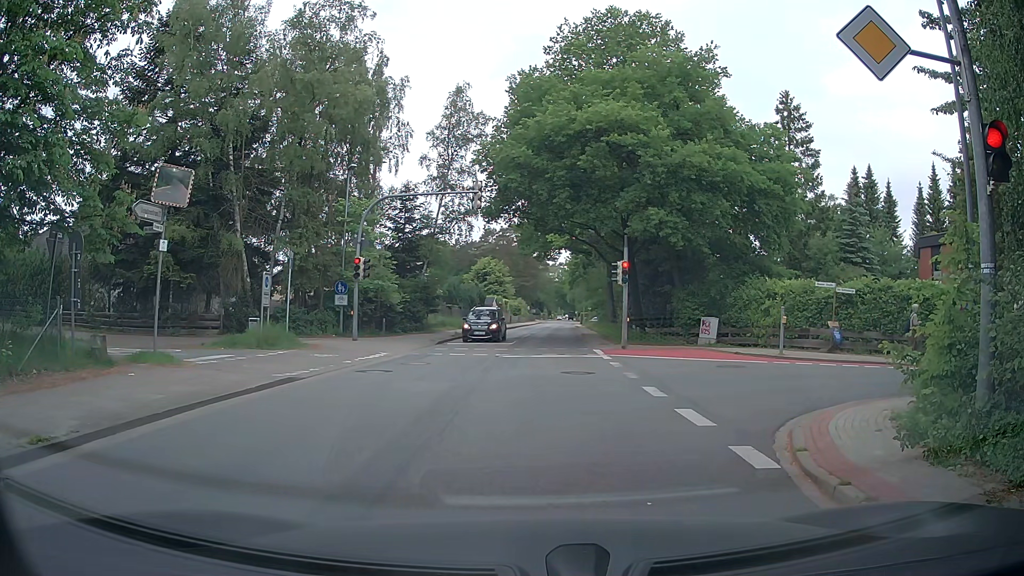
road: tertiary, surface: asphalt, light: Day
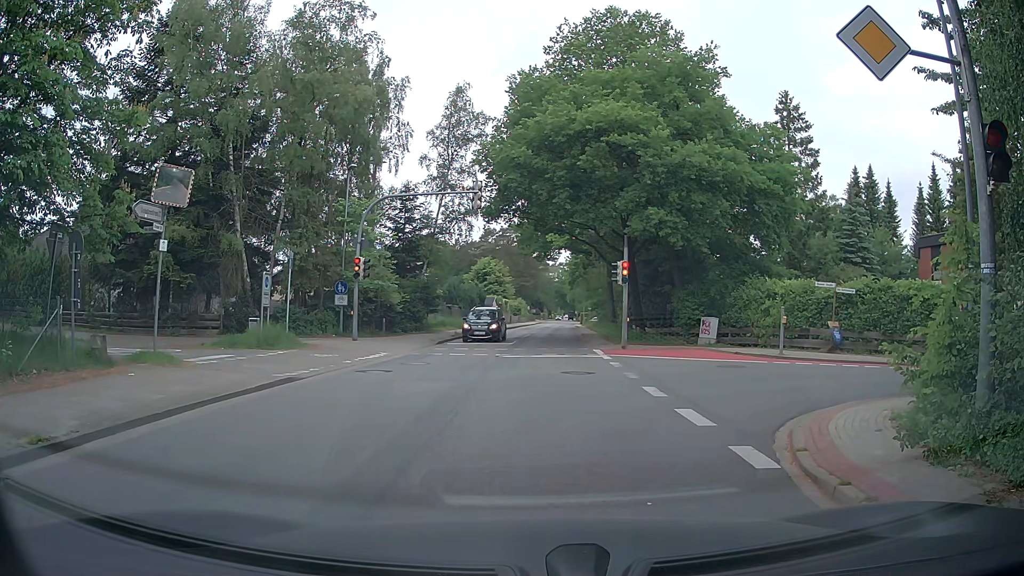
(0.0, 0.0) m; 0°
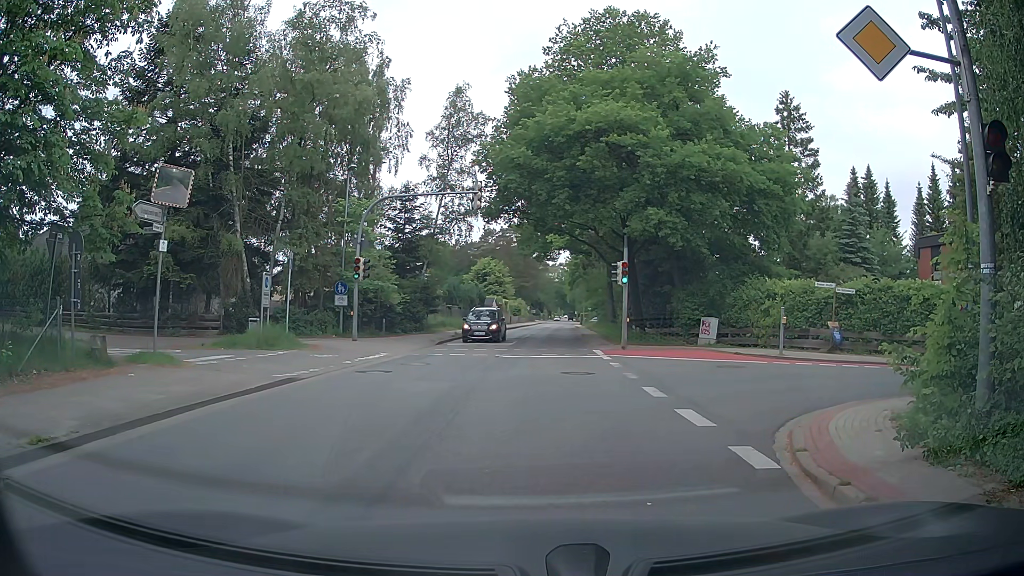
(0.0, 0.0) m; 0°
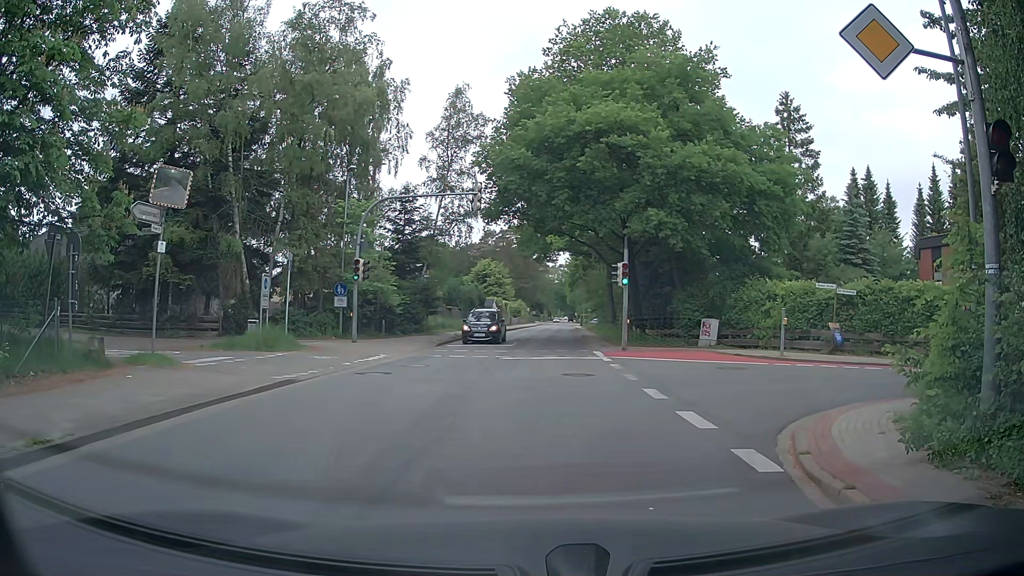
(0.0, +0.1) m; 0°
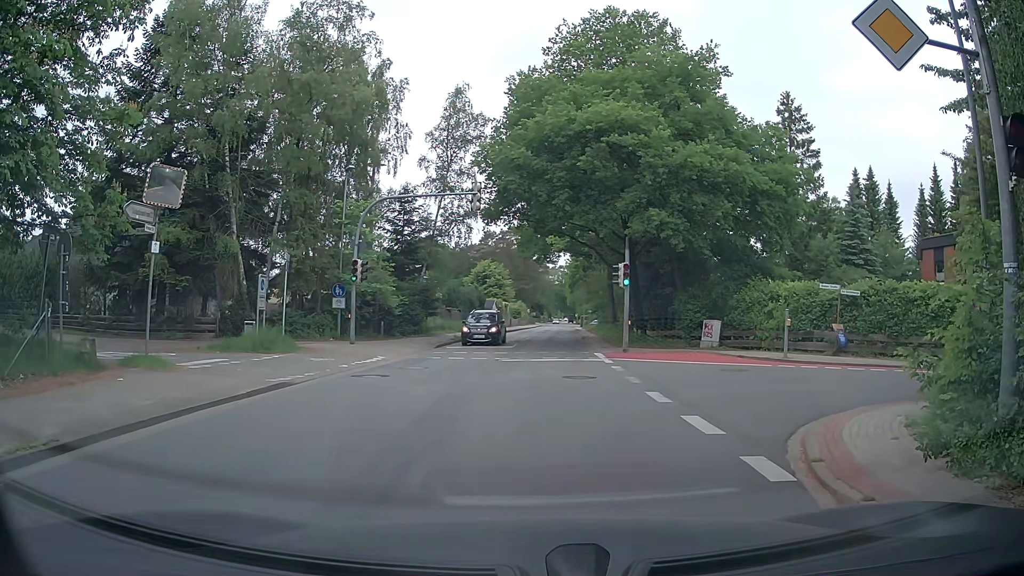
(0.0, +0.3) m; 0°
